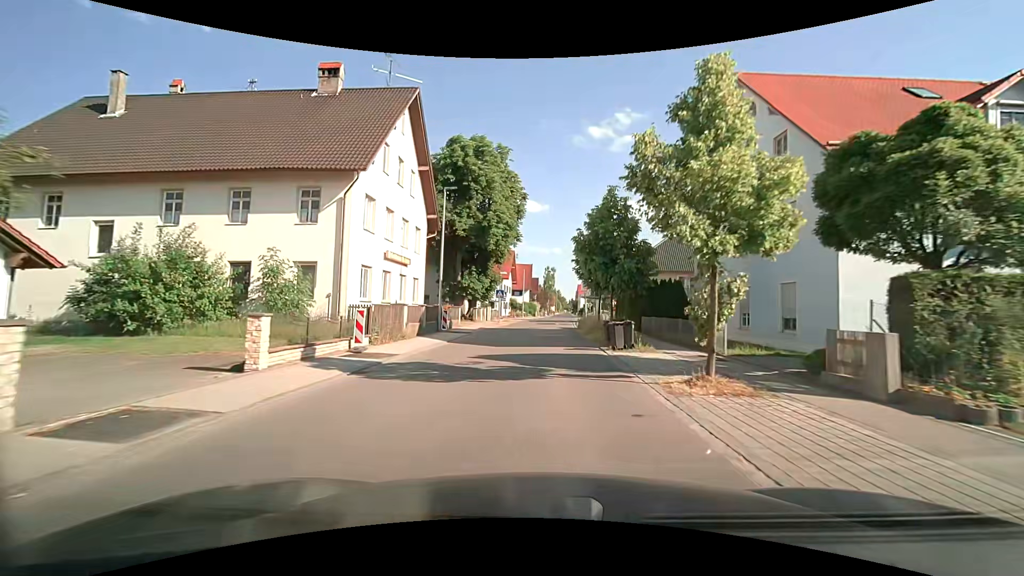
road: tertiary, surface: asphalt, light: Day
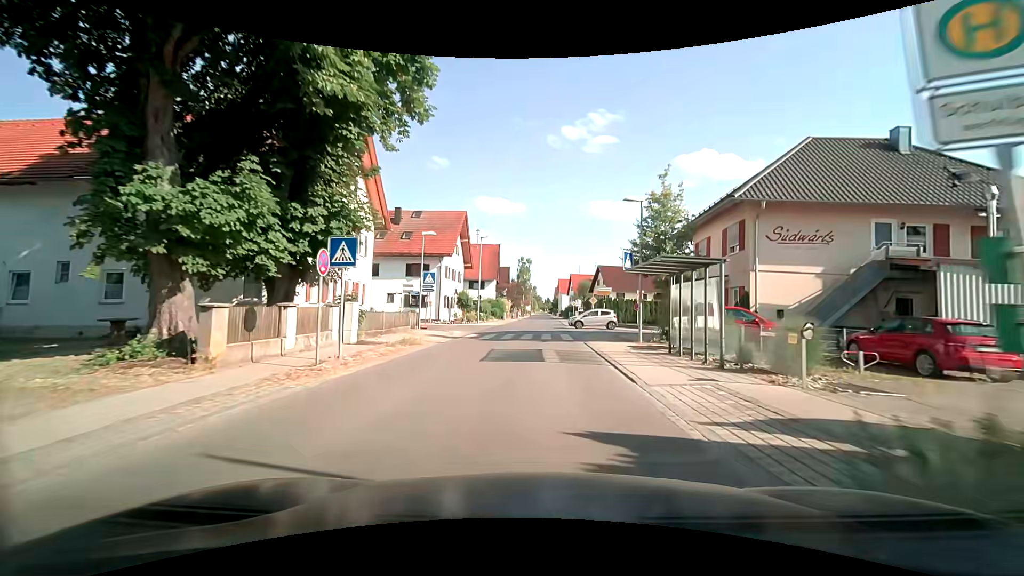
(+0.4, +33.9) m; +3°
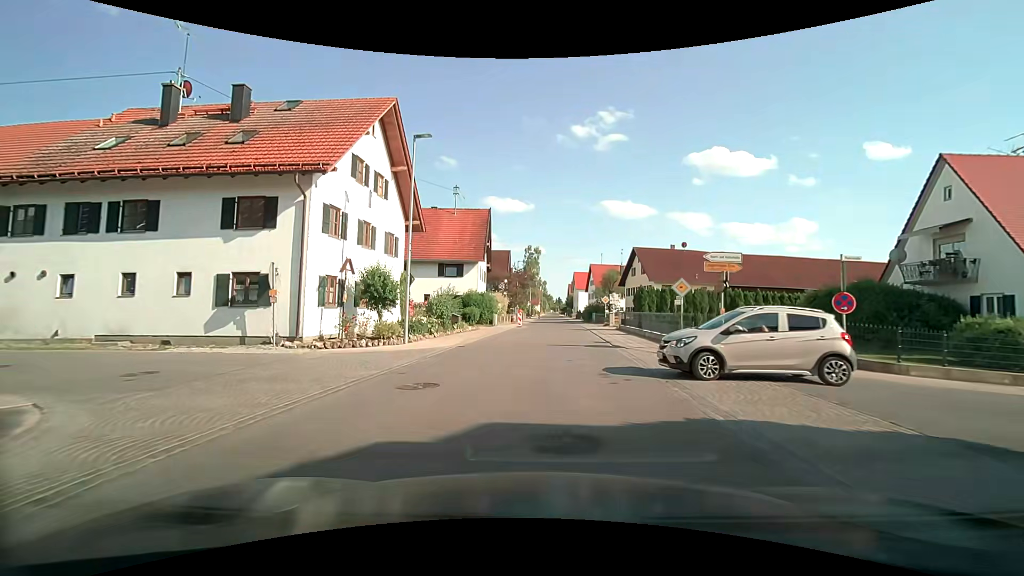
(0.0, +27.3) m; -1°
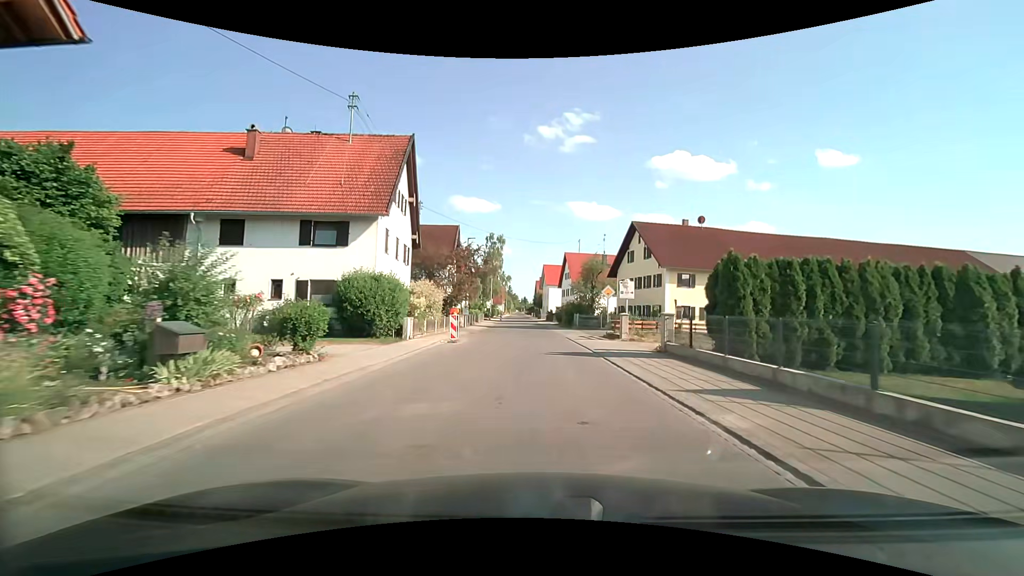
(+0.4, +20.9) m; +3°
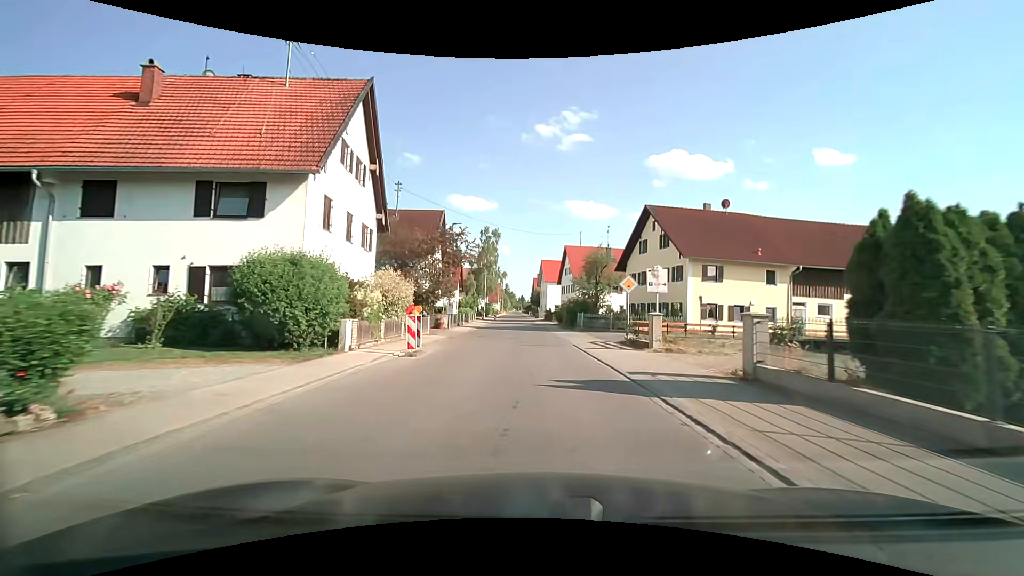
(+0.1, +7.0) m; +1°
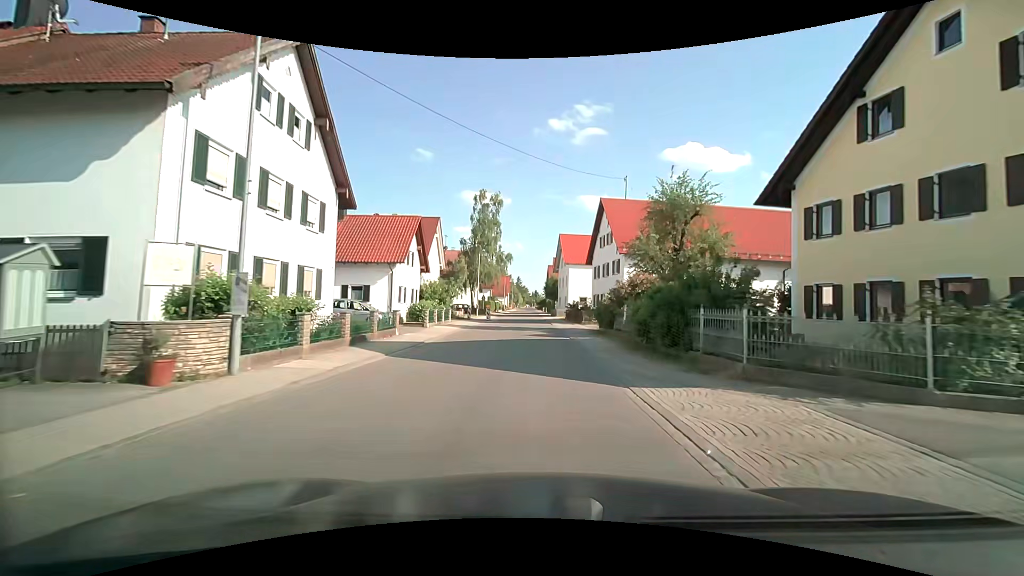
(-0.3, +28.4) m; -2°
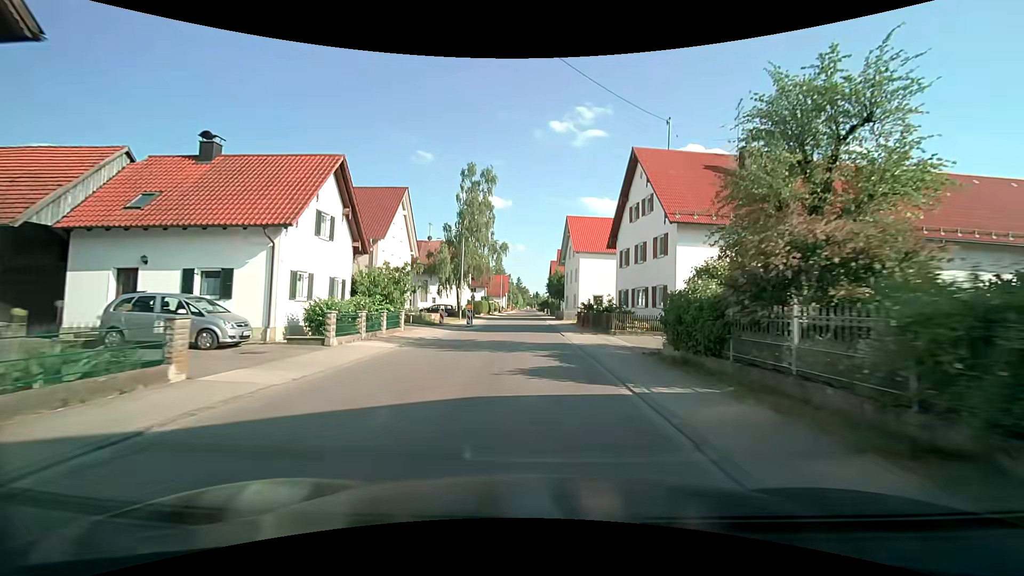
(-0.1, +14.6) m; -1°
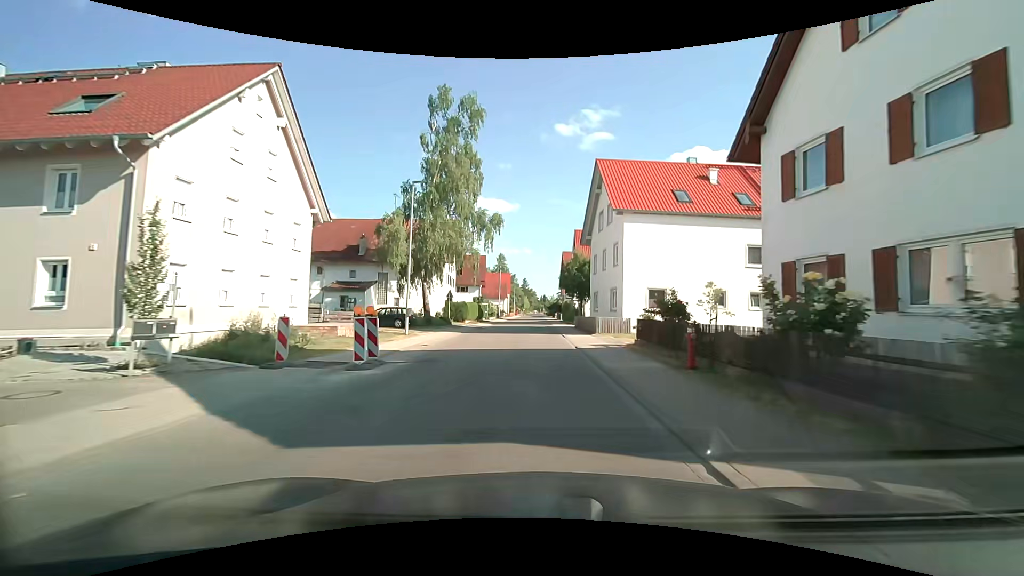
(-0.1, +22.0) m; -1°
(0, +10) (0, +20) (0, +30) (0, +40) (0, +50) (0, +60) (0, +70) (0, +80) (0, +90) (0, +100) m
